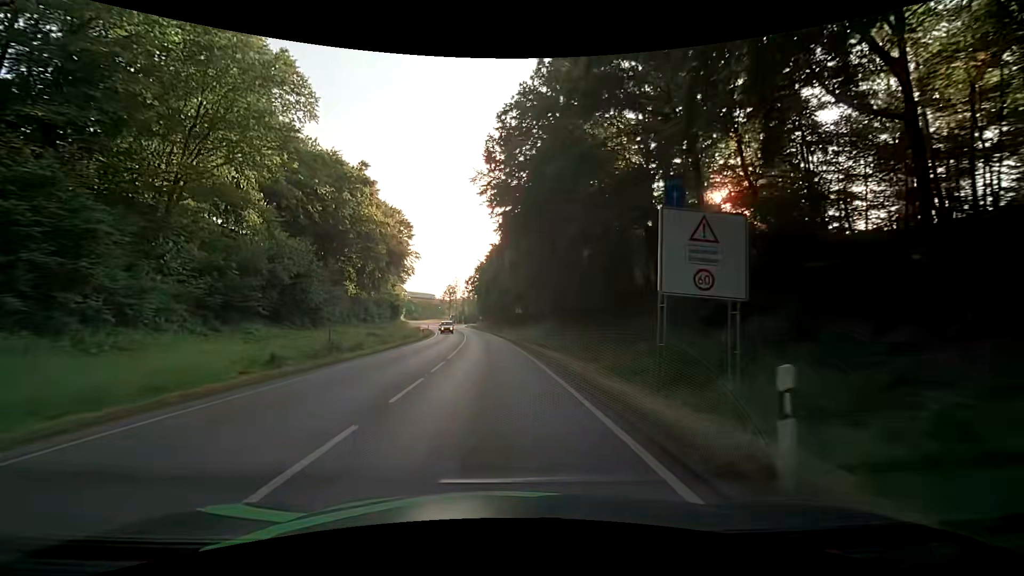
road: primary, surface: asphalt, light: Day
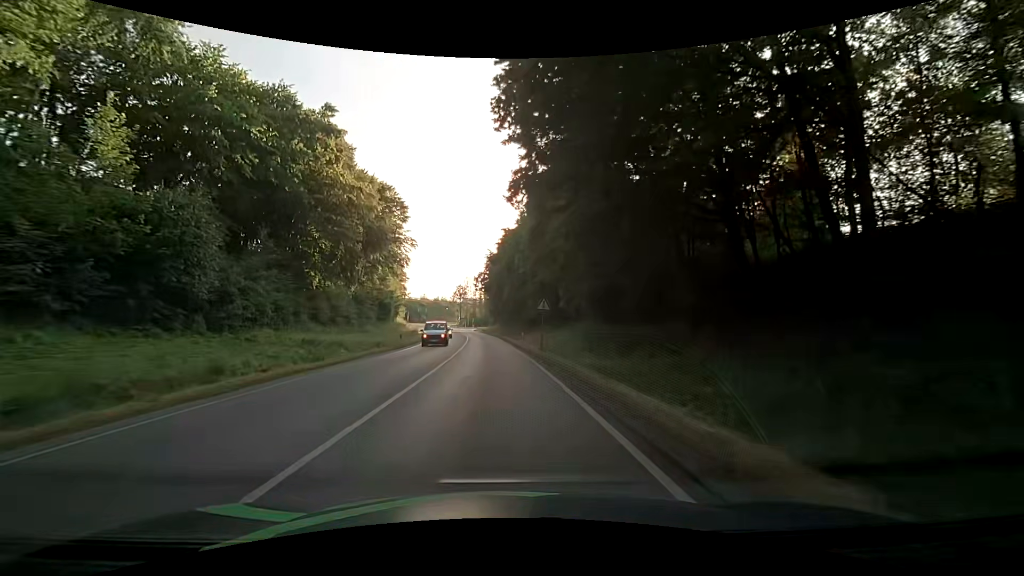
(+0.1, +17.7) m; 0°
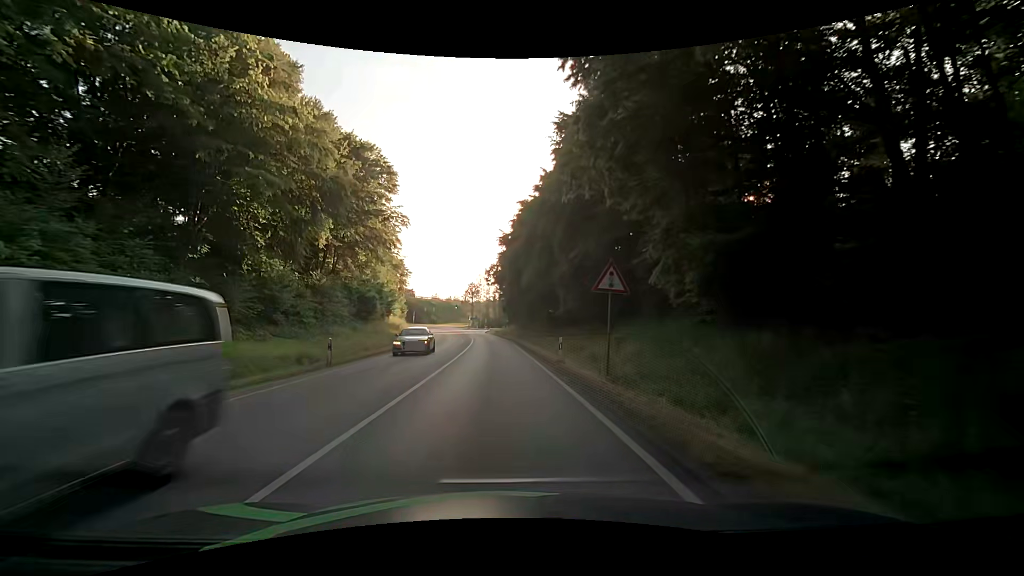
(-0.6, +17.5) m; -3°
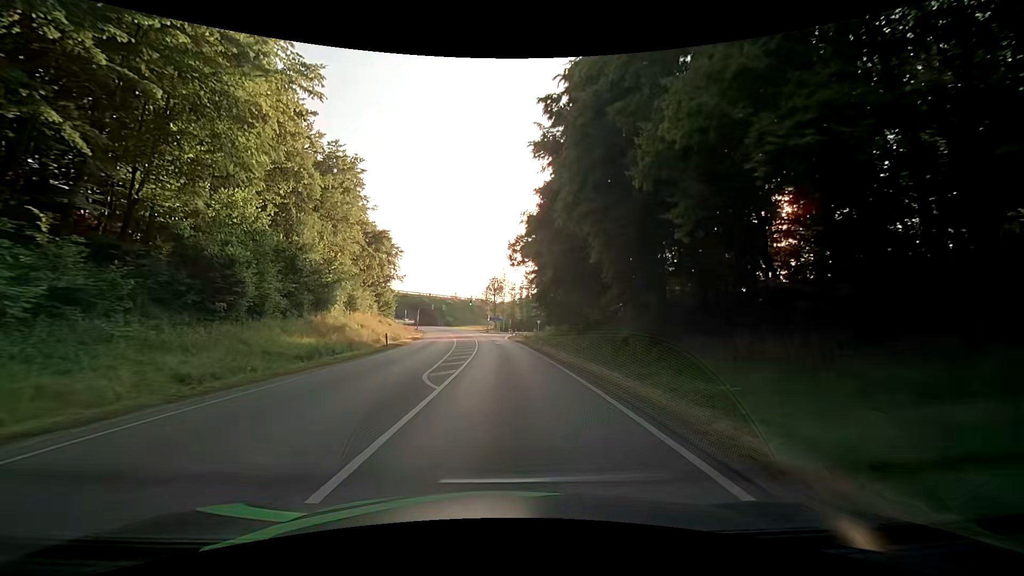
(-1.1, +35.5) m; -4°
